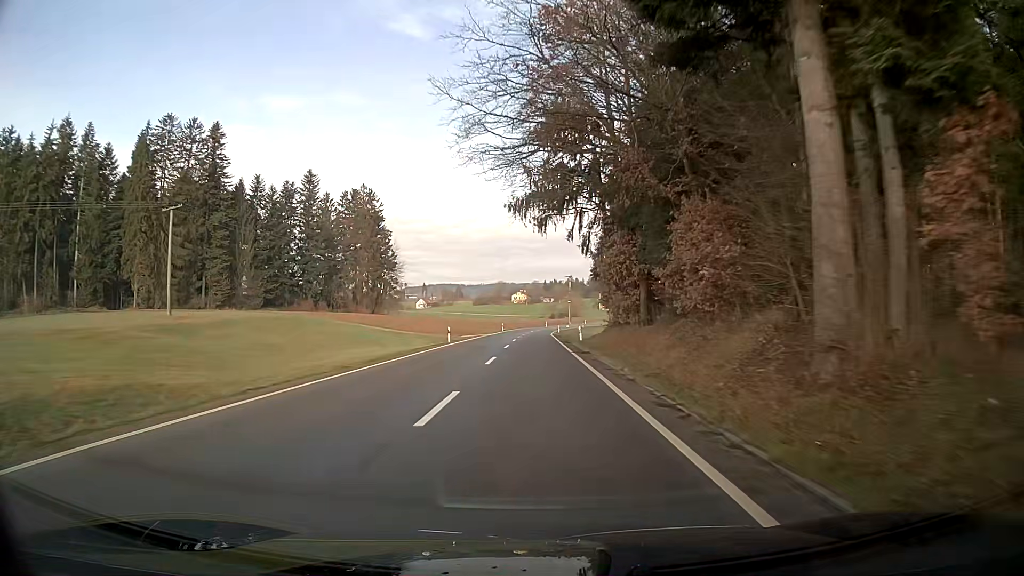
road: tertiary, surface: asphalt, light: Day
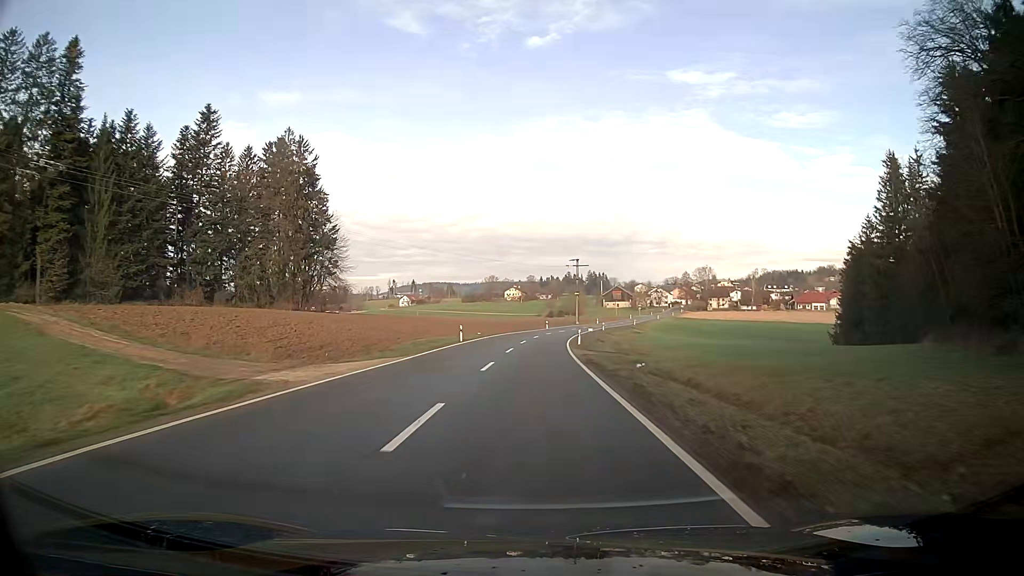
(+0.2, +49.5) m; +1°
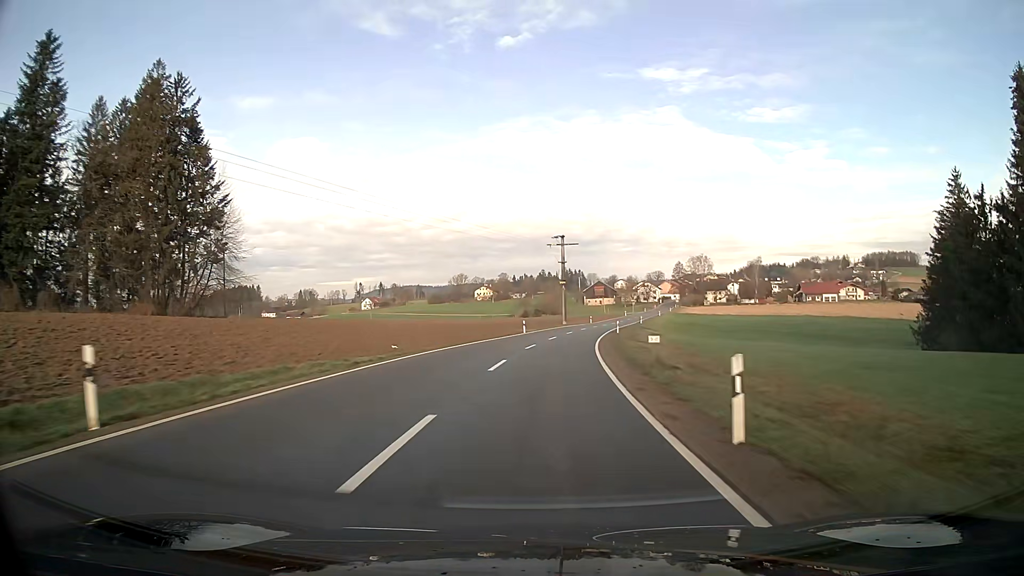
(+0.7, +37.7) m; +3°
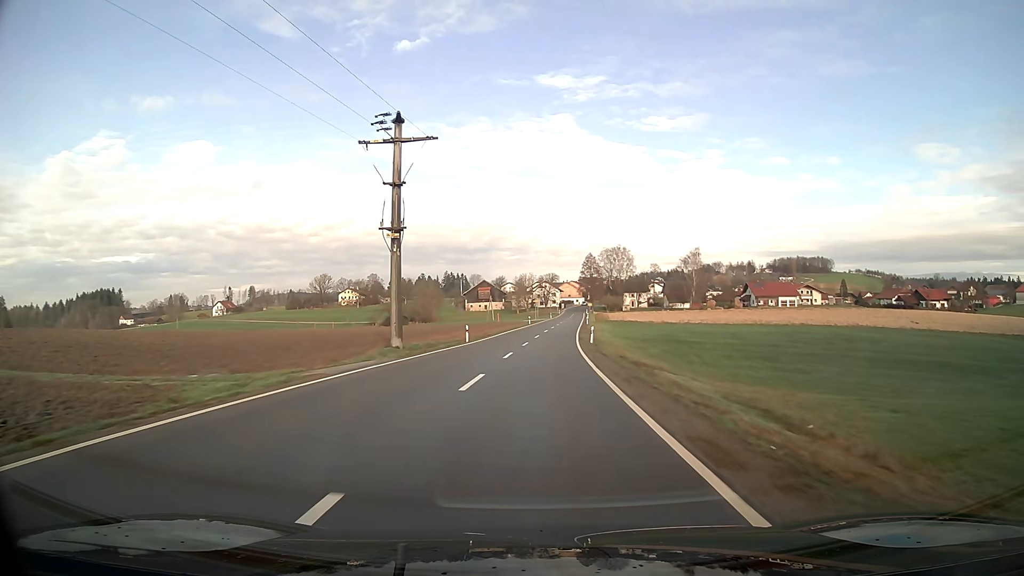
(+5.3, +63.4) m; +9°
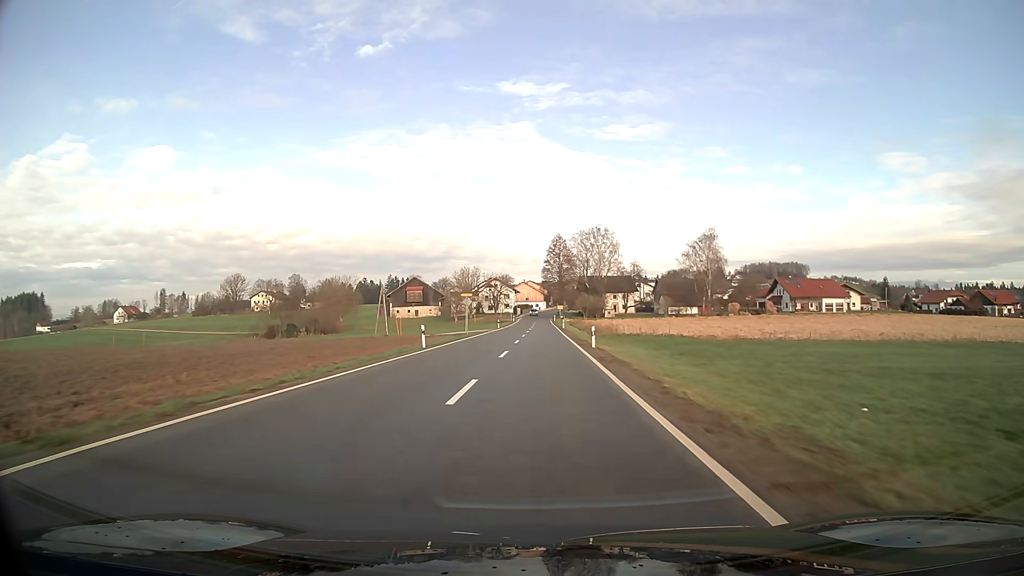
(+2.3, +62.0) m; +4°
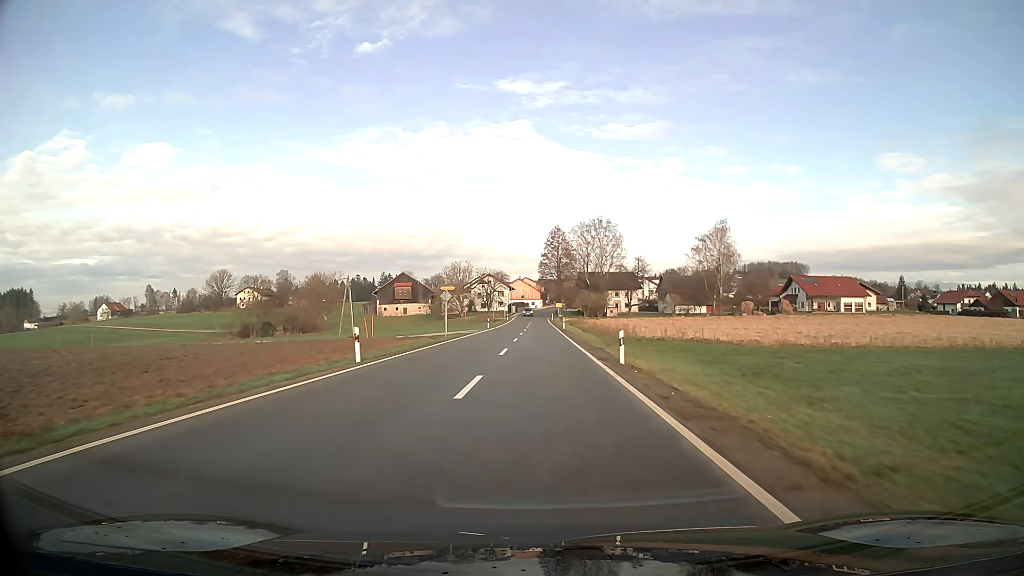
(0.0, +11.4) m; 0°
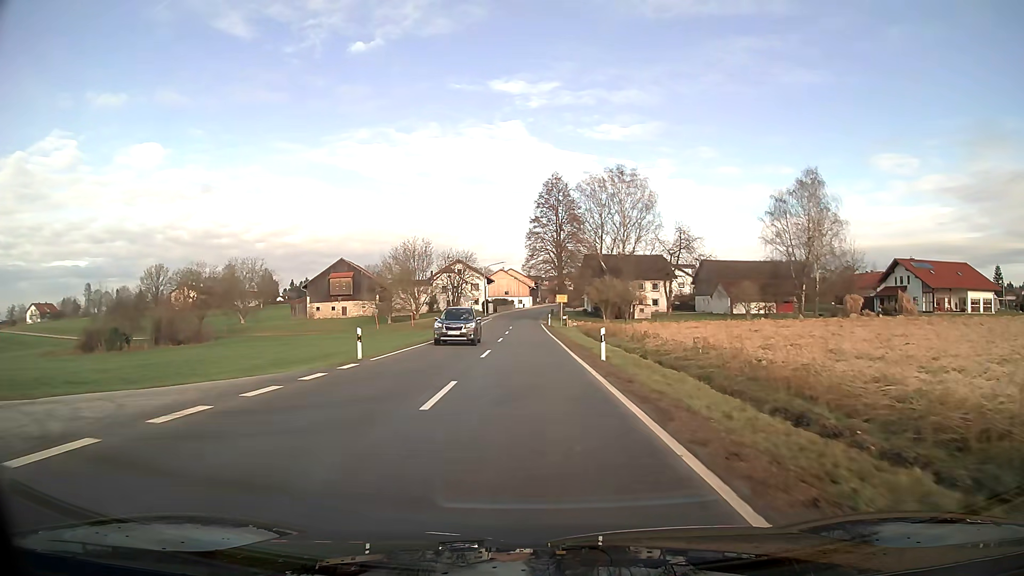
(+0.5, +48.5) m; +1°
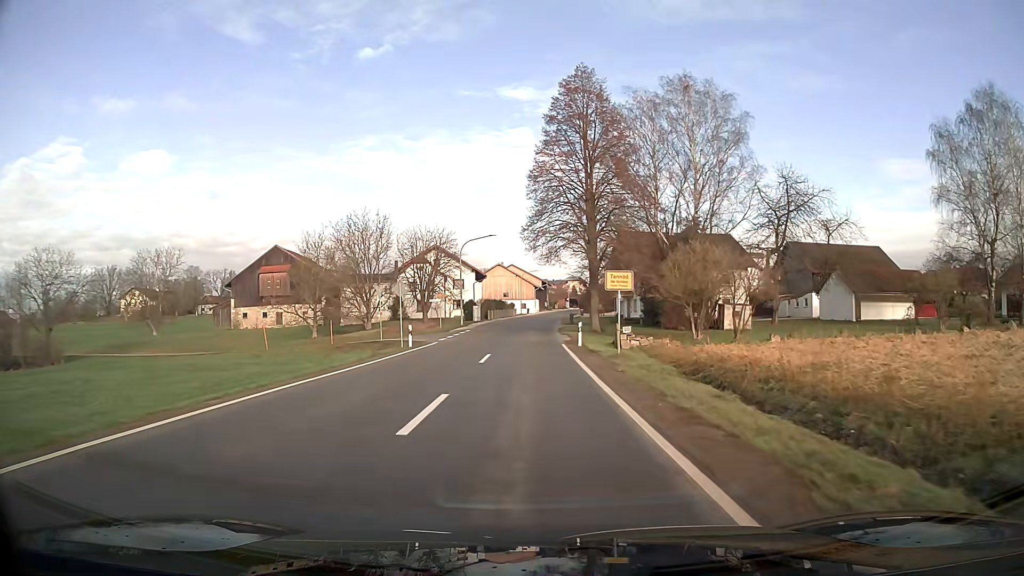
(-0.2, +37.3) m; 0°
